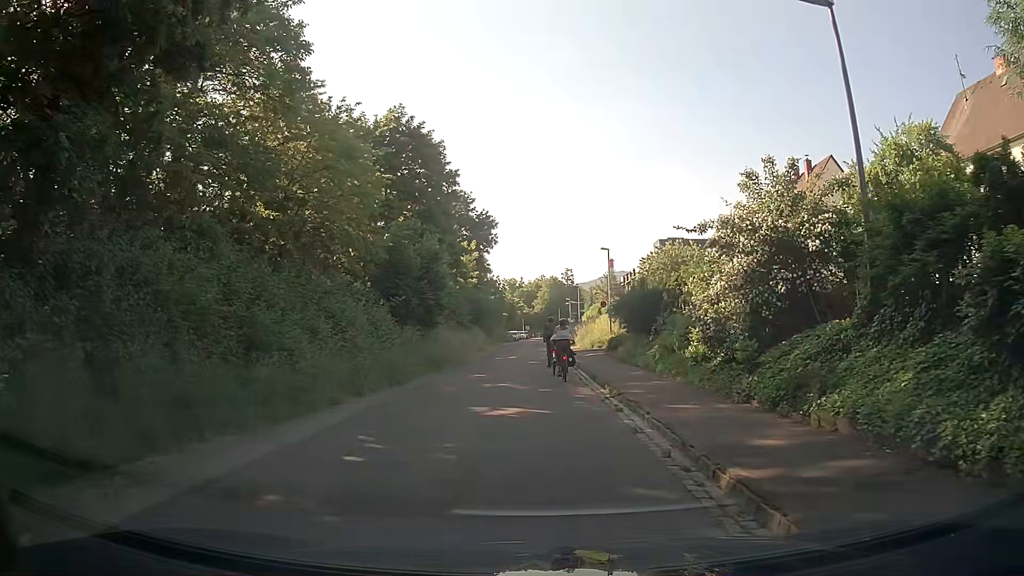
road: residential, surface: asphalt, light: Day
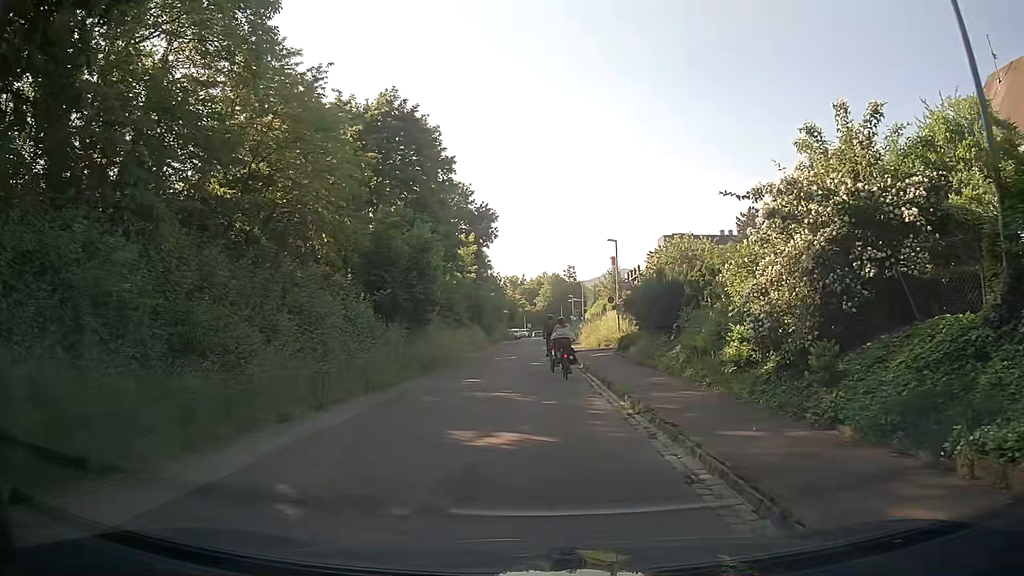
(0.0, +3.0) m; -1°
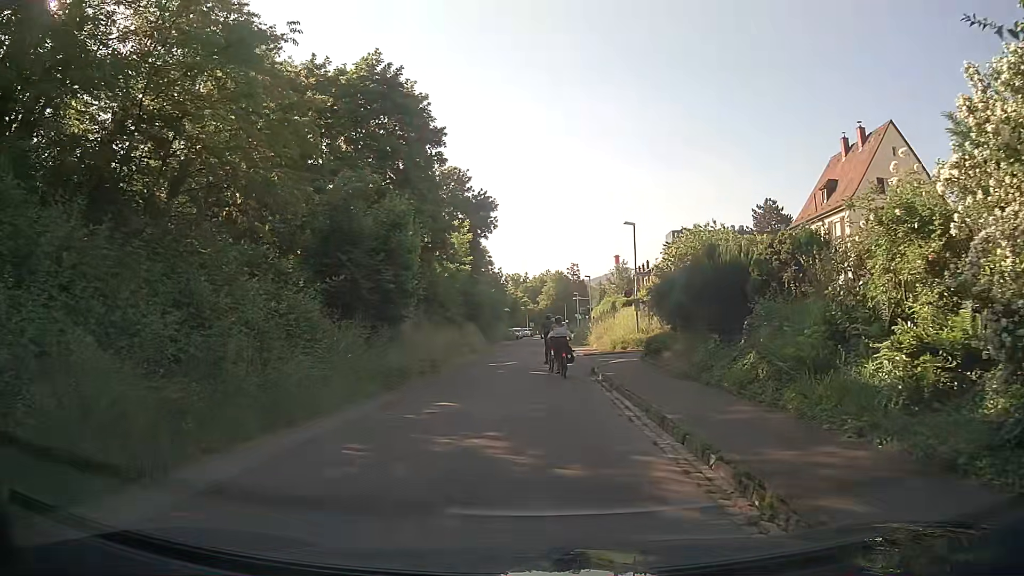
(+0.1, +6.0) m; +1°
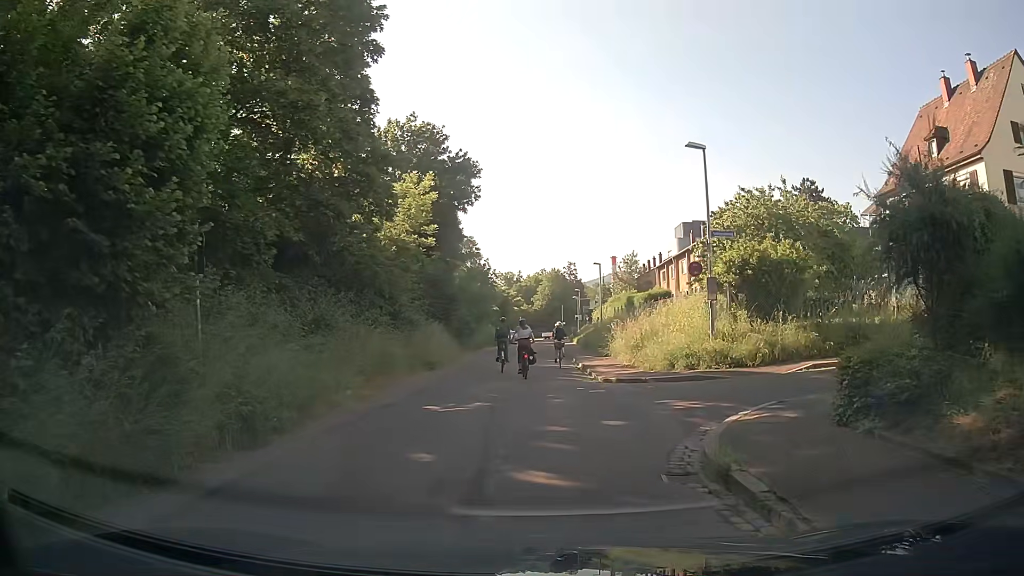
(-0.2, +14.6) m; -1°
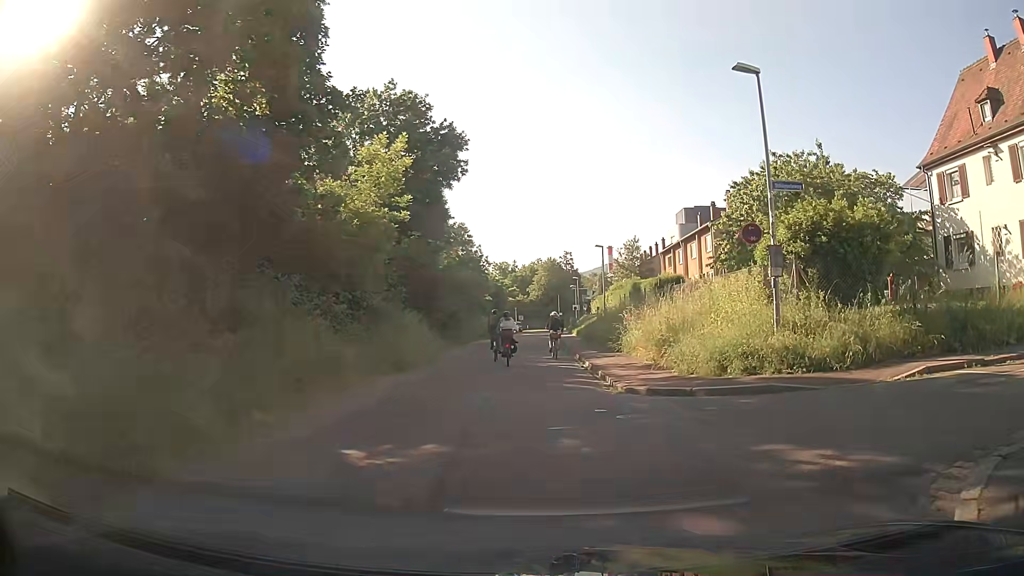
(+0.1, +5.2) m; +2°
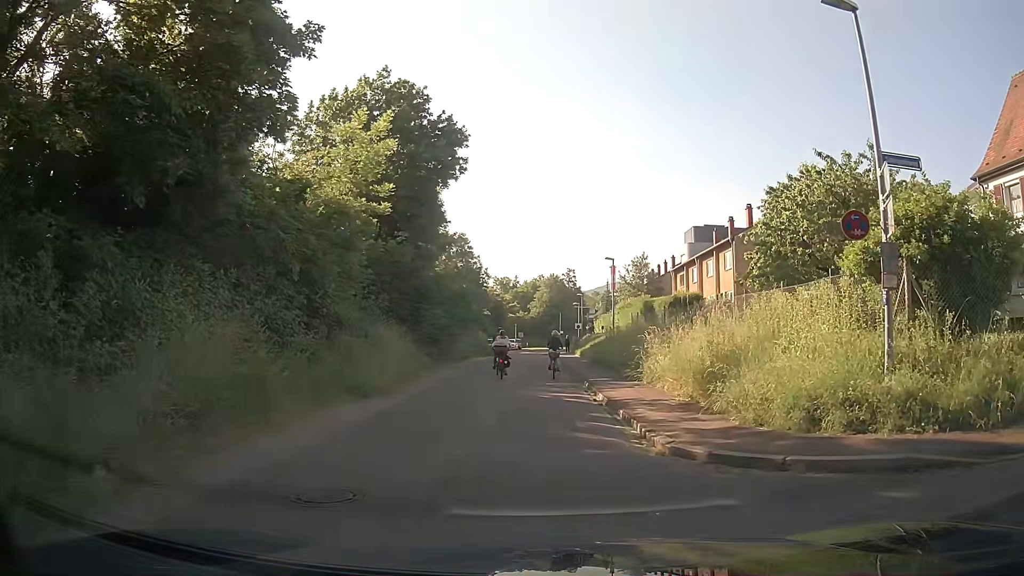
(-0.1, +4.3) m; -1°
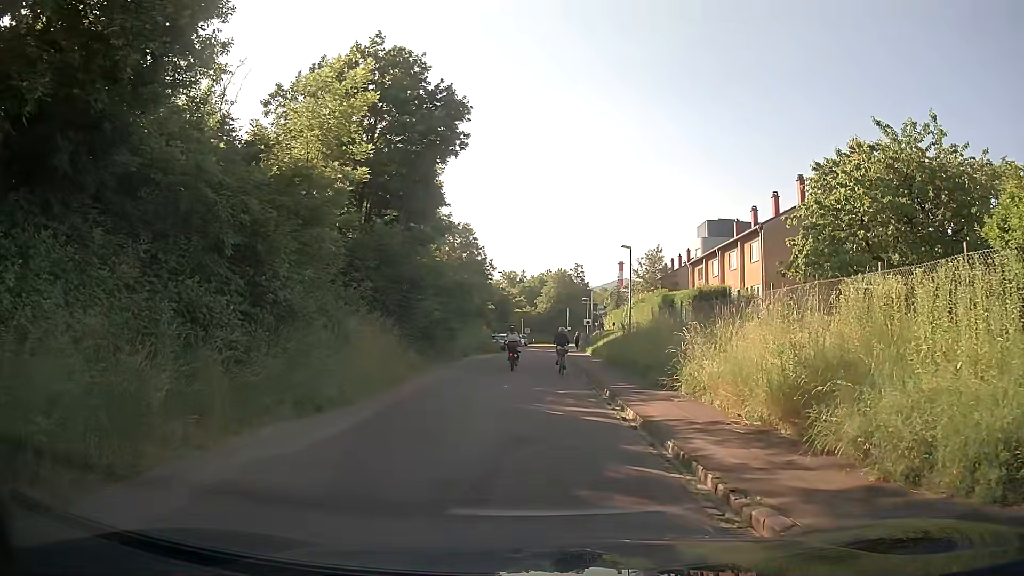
(0.0, +4.1) m; -1°
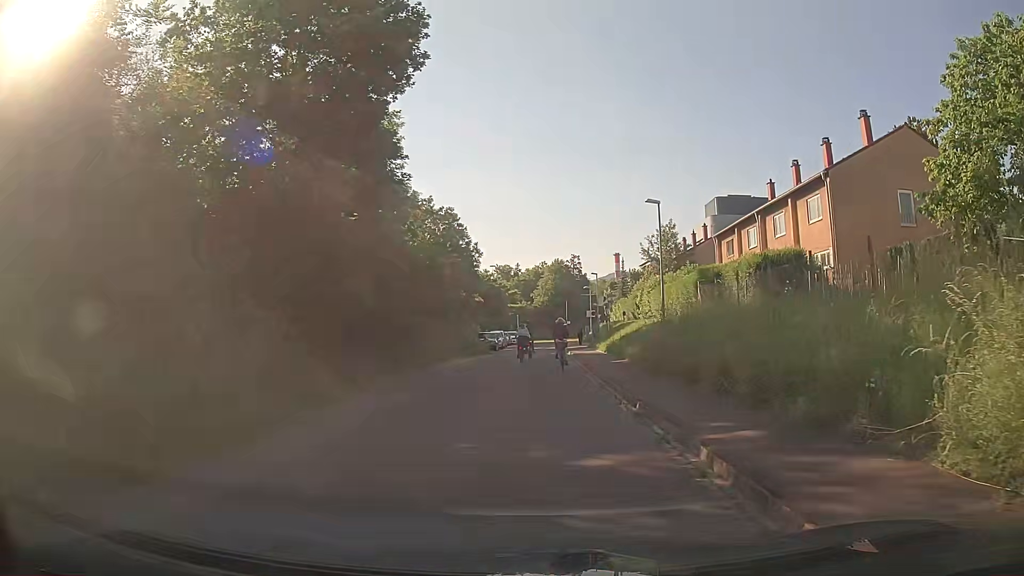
(+0.3, +10.5) m; +1°
(0, +10) (0, +20) (0, +30) (0, +40) (+1, +50) (+1, +60) (+2, +70) (+3, +80) (+5, +90) (+6, +100) m
